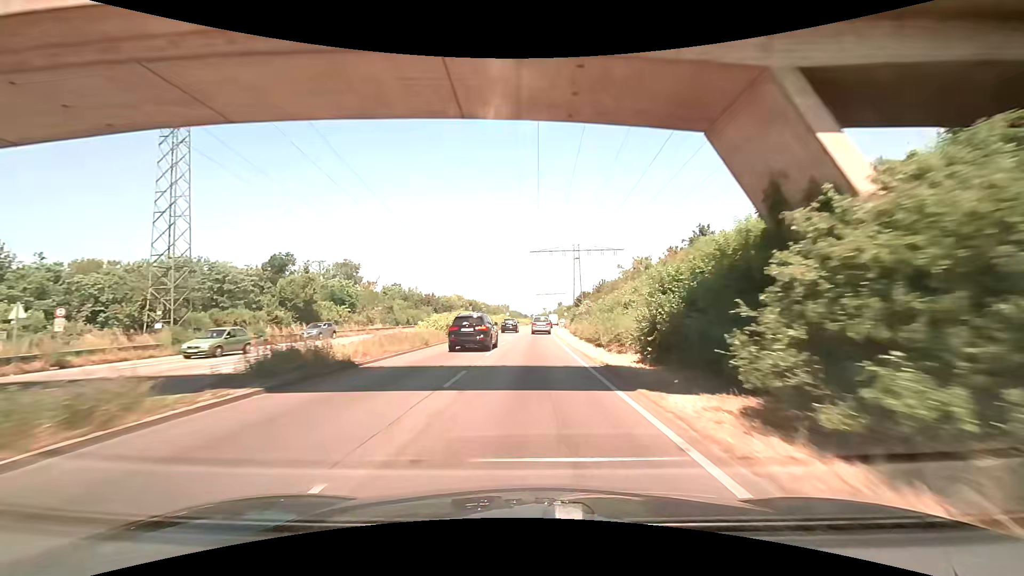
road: trunk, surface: asphalt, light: Day
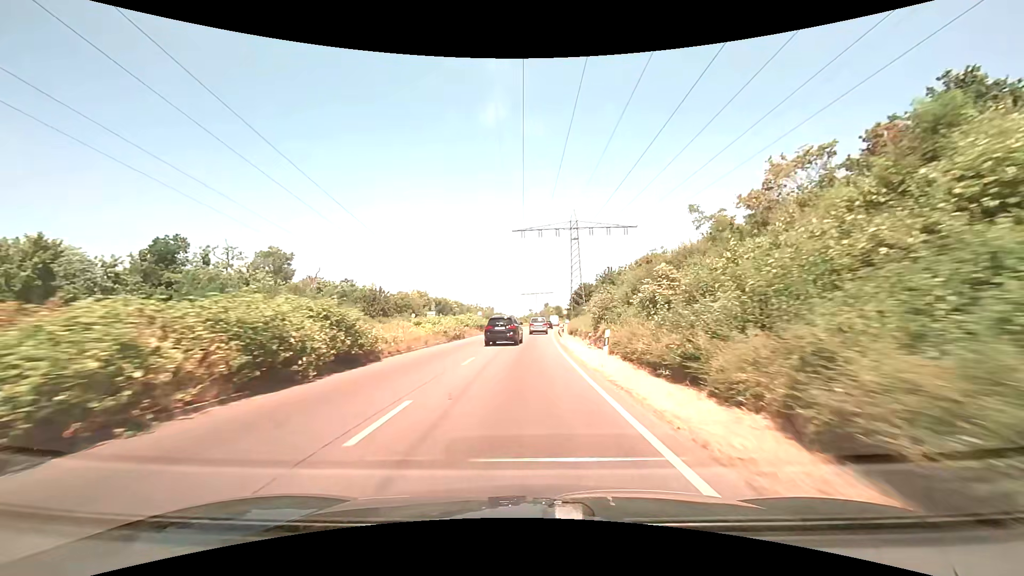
(+0.4, +31.7) m; +2°
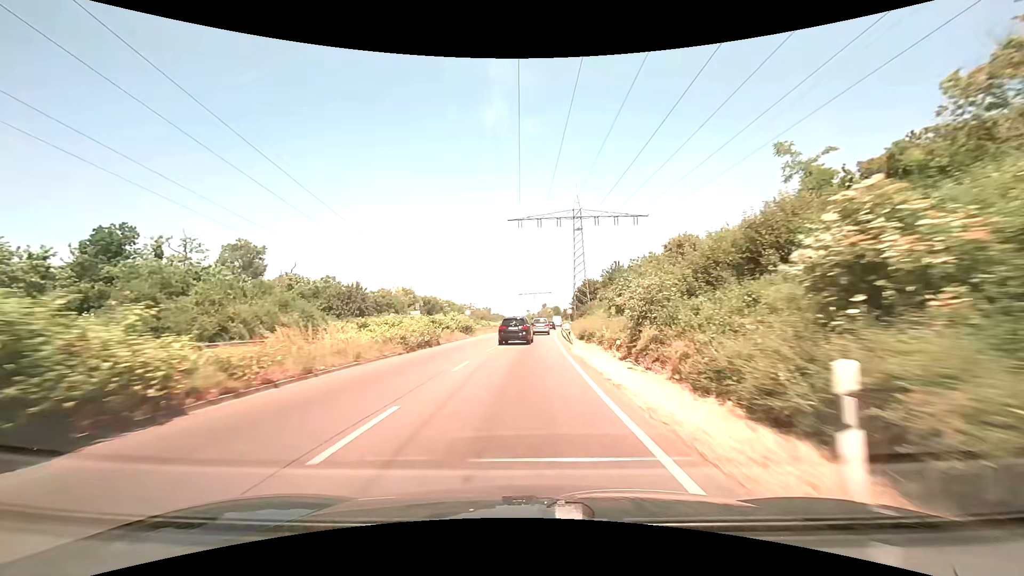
(0.0, +10.7) m; 0°
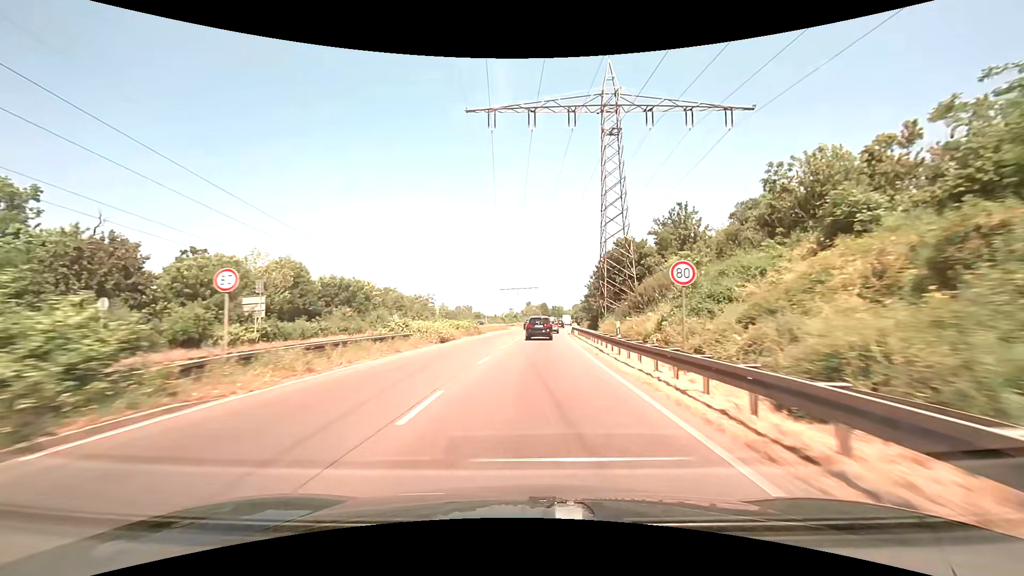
(+0.3, +43.4) m; +2°
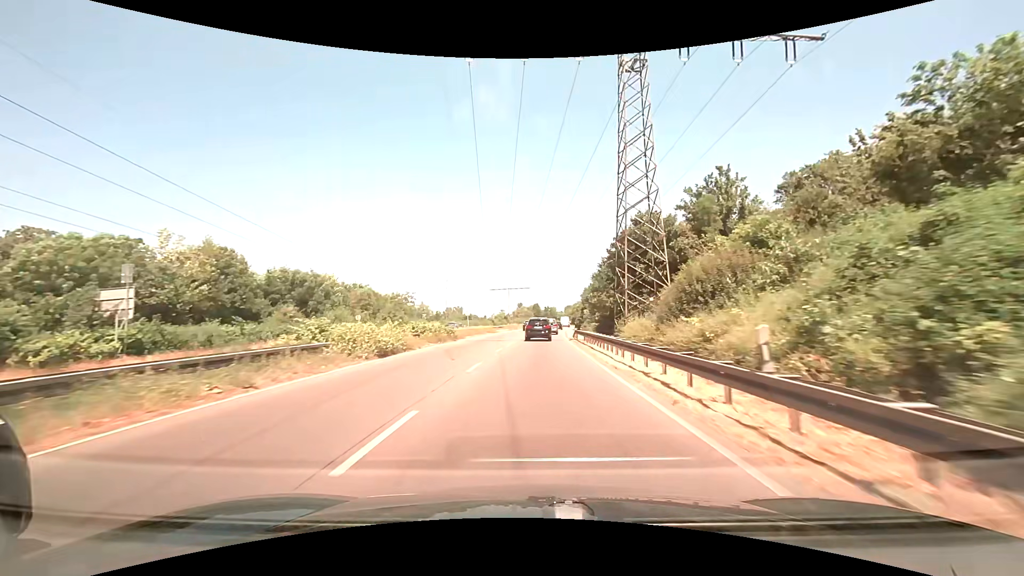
(+0.1, +11.0) m; +1°
